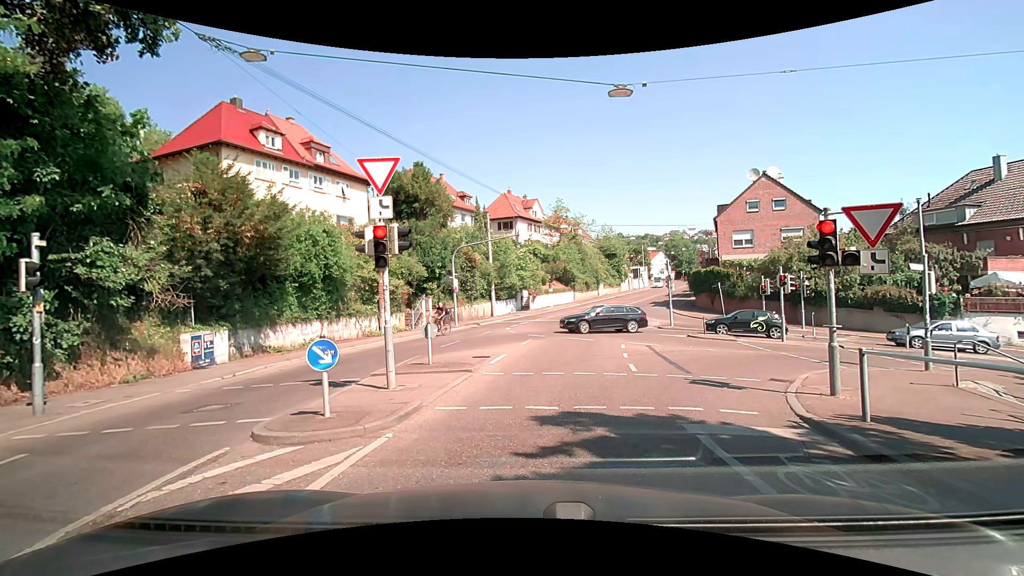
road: secondary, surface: asphalt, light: Day
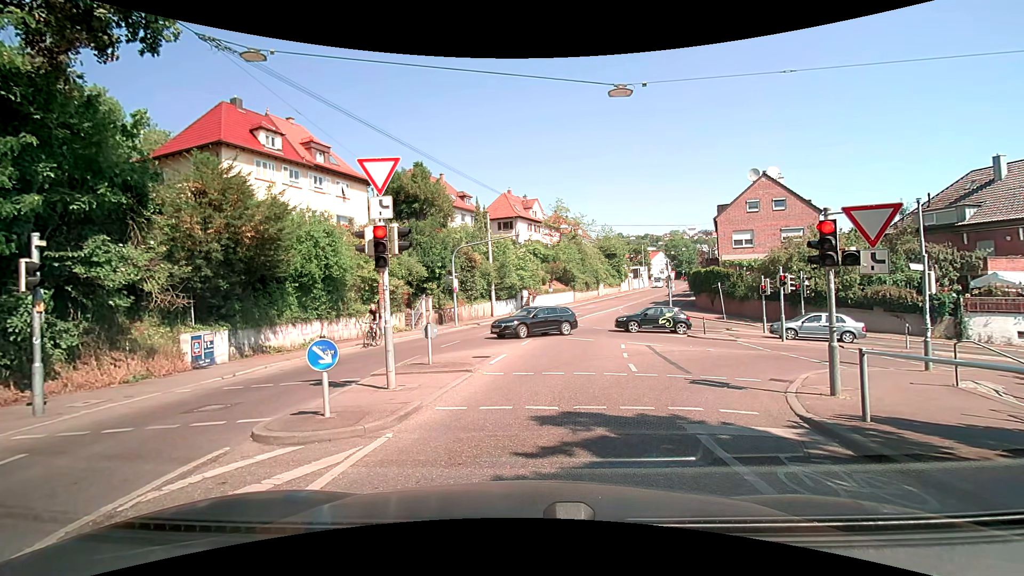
(0.0, 0.0) m; 0°
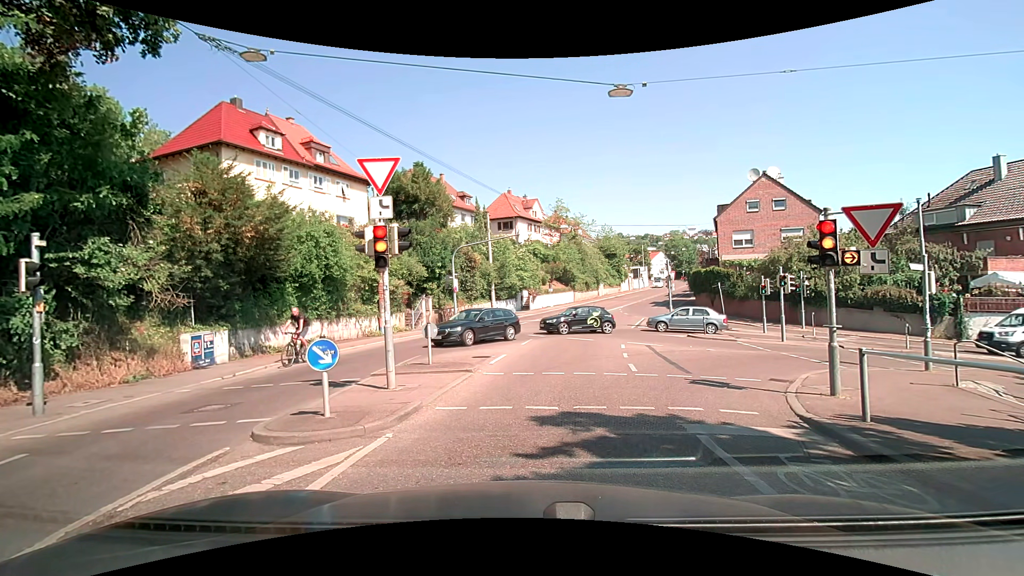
(0.0, 0.0) m; 0°
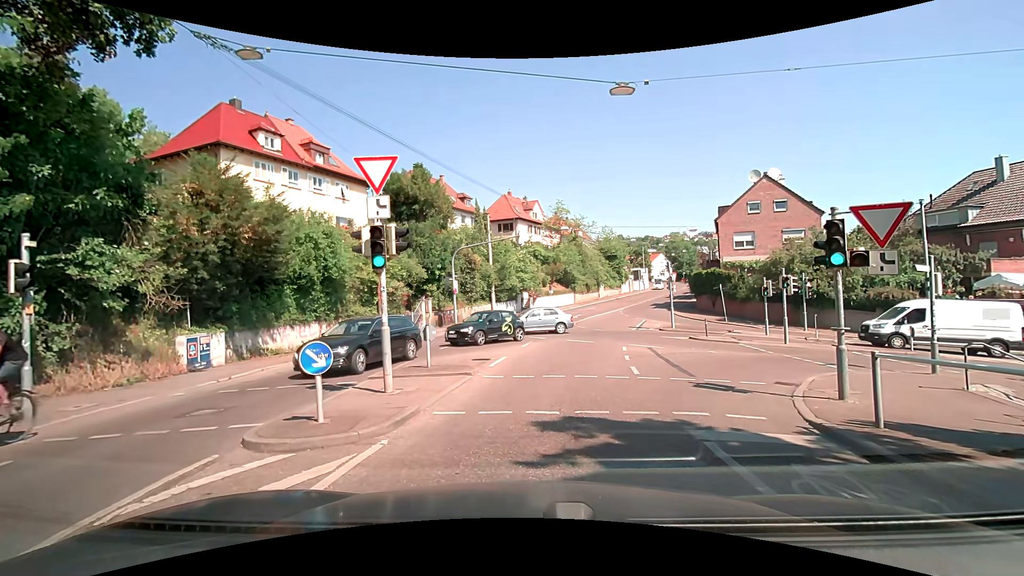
(0.0, +0.2) m; 0°
